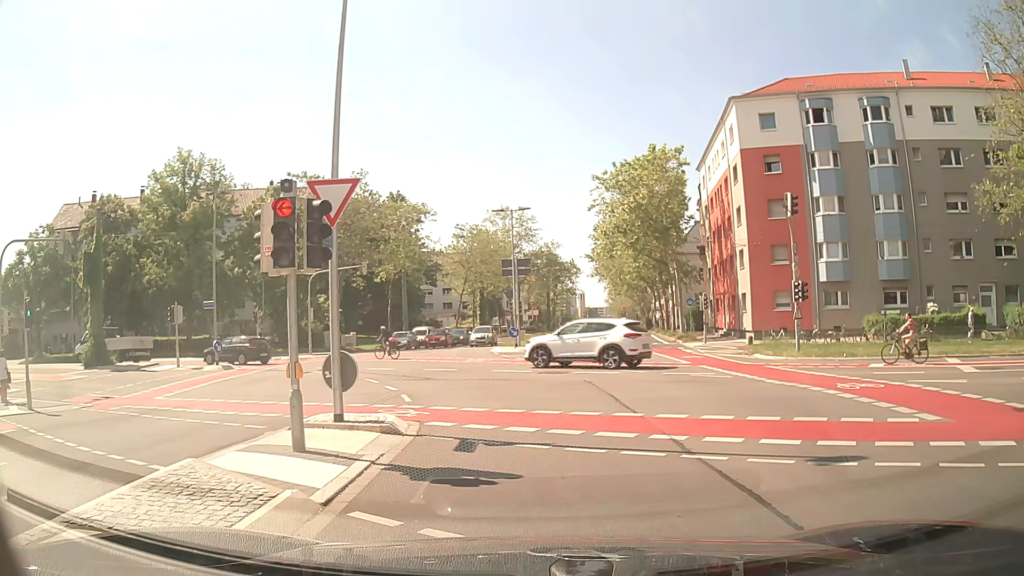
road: secondary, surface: asphalt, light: Day
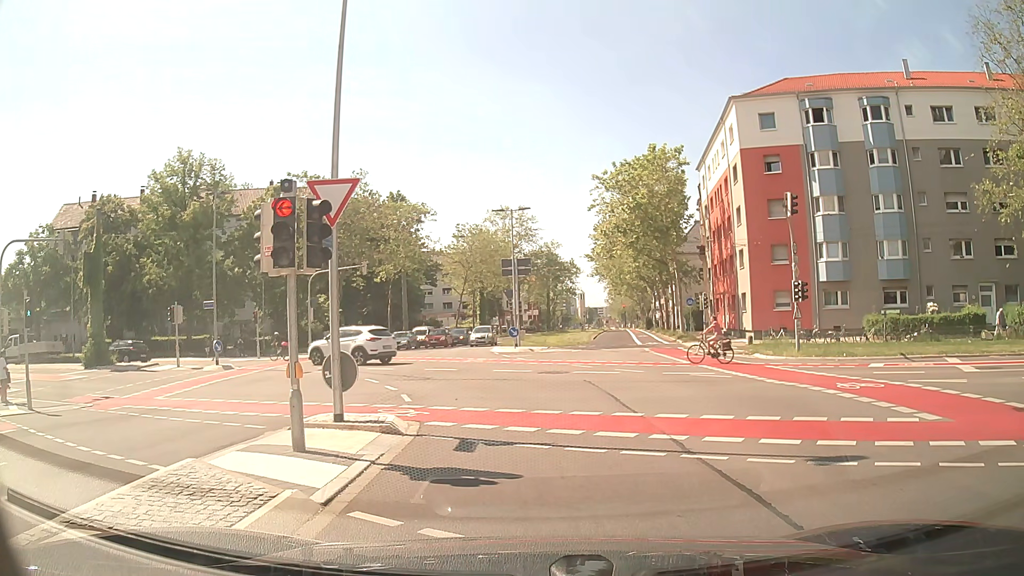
(0.0, 0.0) m; 0°
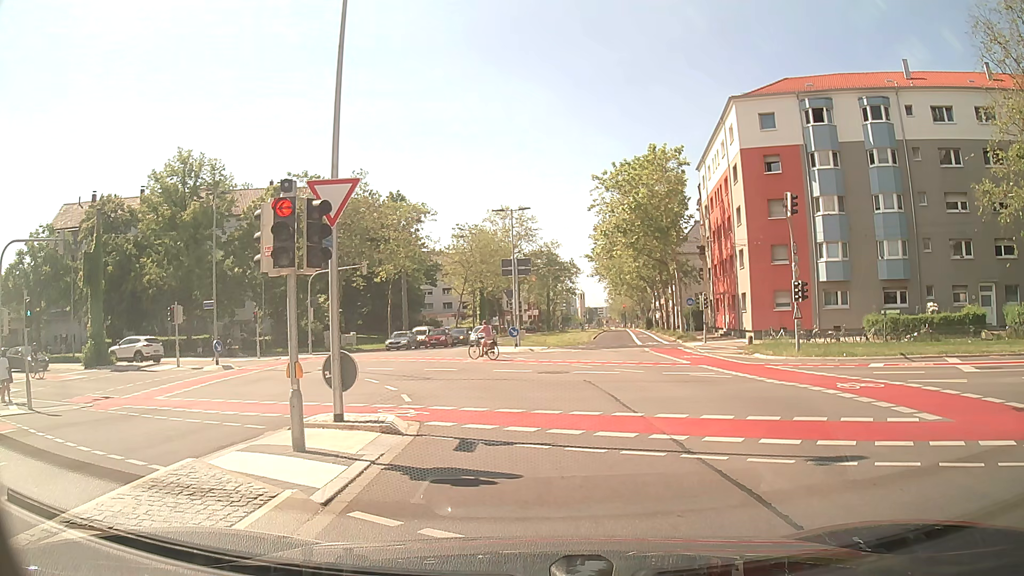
(0.0, 0.0) m; 0°
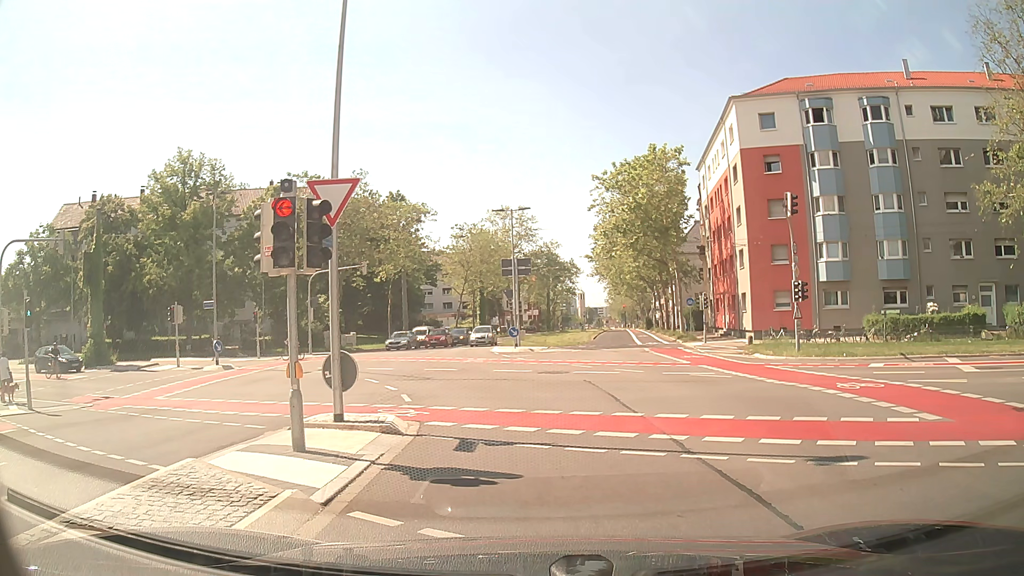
(0.0, 0.0) m; 0°
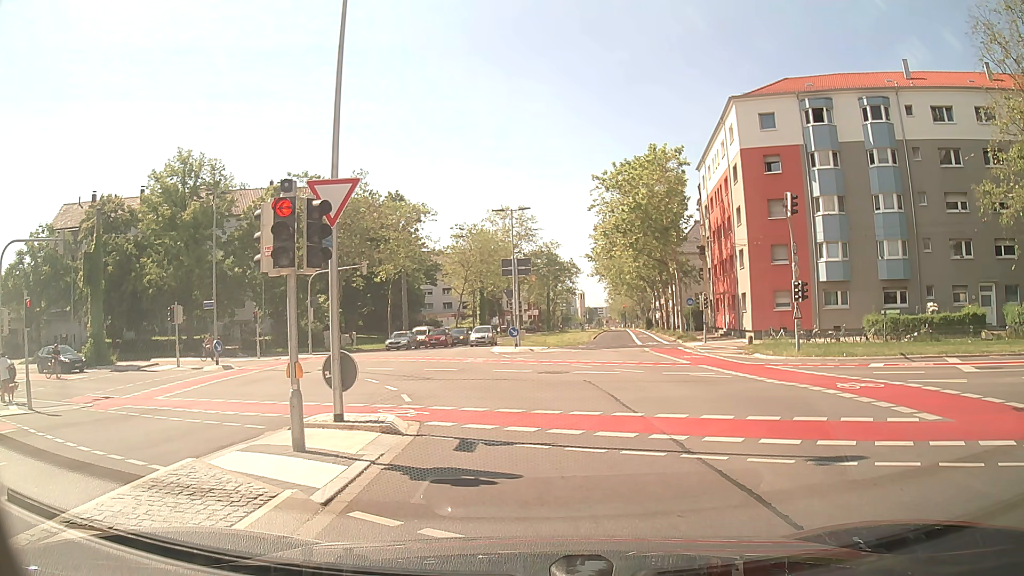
(0.0, 0.0) m; 0°
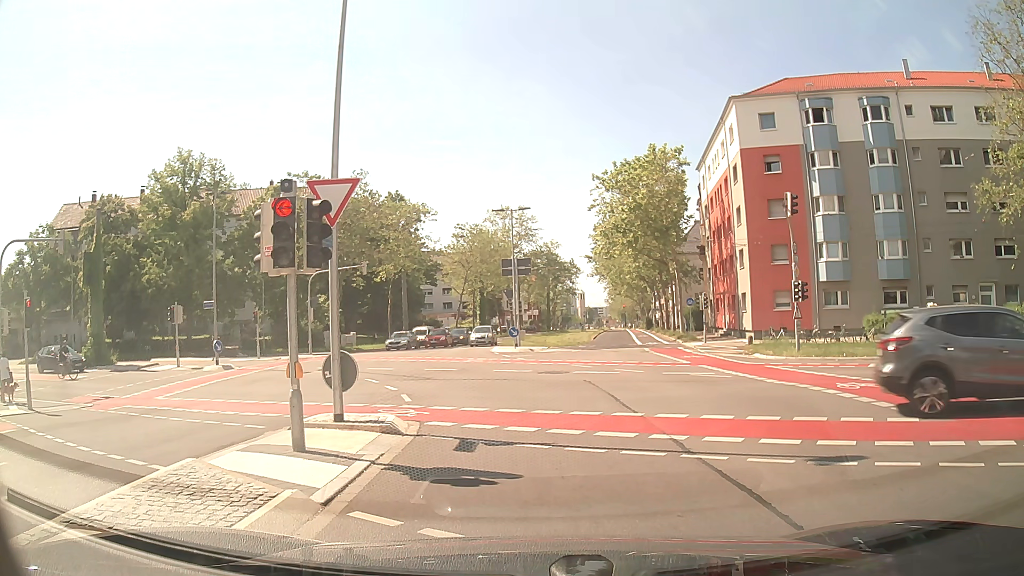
(0.0, 0.0) m; 0°
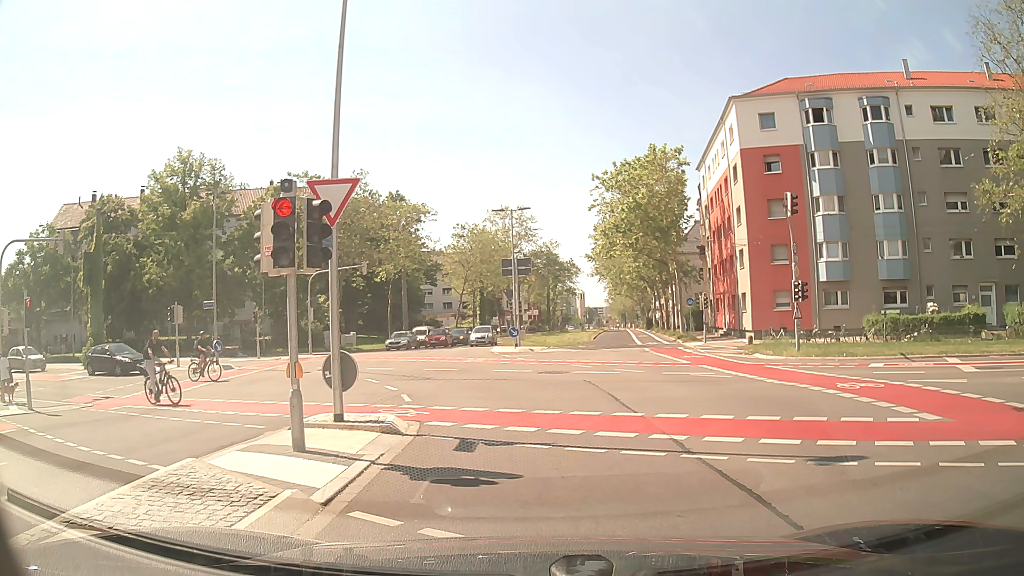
(0.0, 0.0) m; 0°
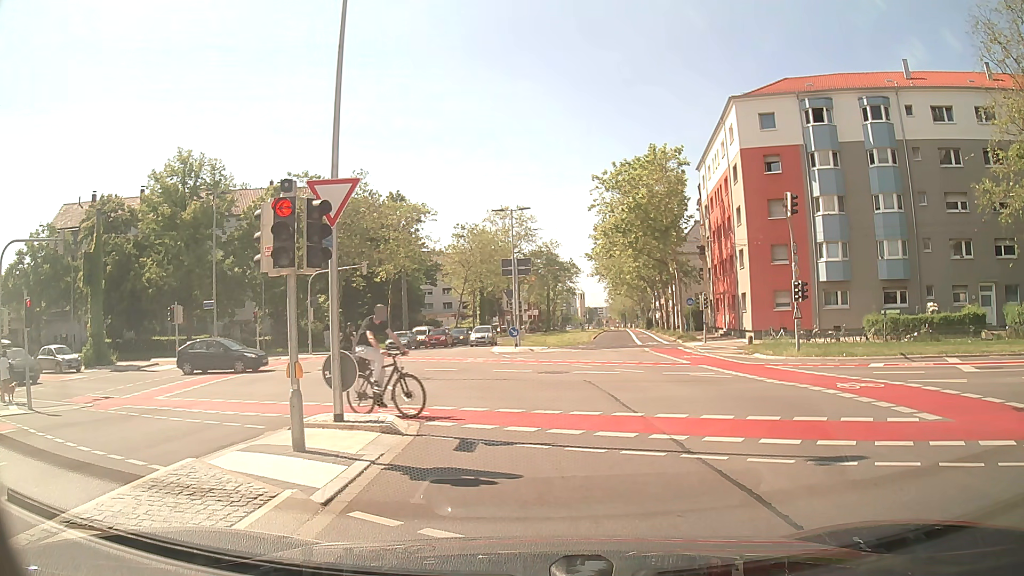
(0.0, 0.0) m; 0°
(0, +10) (-2, +20) (-7, +28) (-15, +34) (-24, +38) (-34, +39) (-44, +39) (-54, +38) (-64, +35) (-73, +32) m
